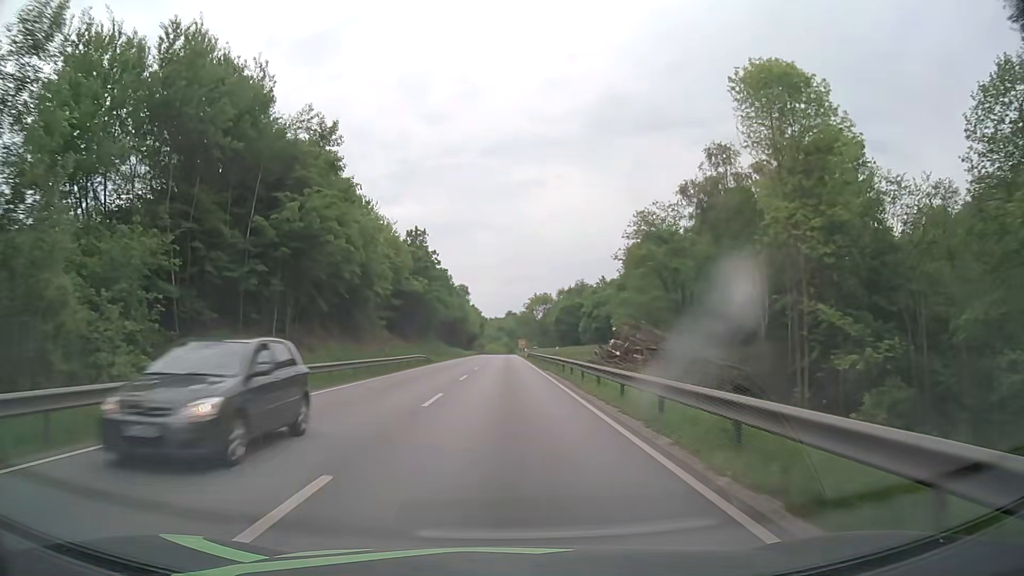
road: primary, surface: asphalt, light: Day
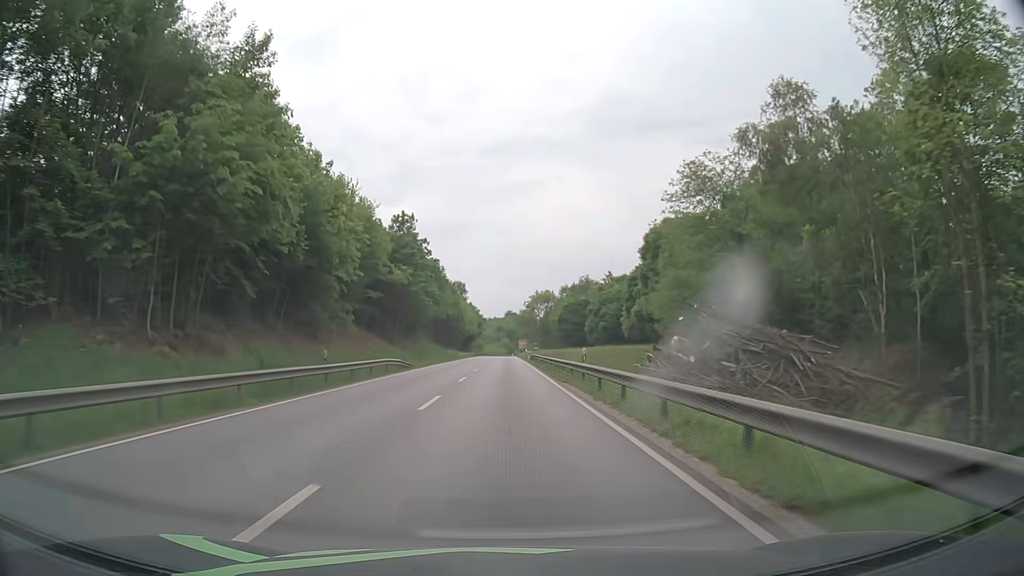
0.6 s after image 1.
(0.0, +12.5) m; 0°
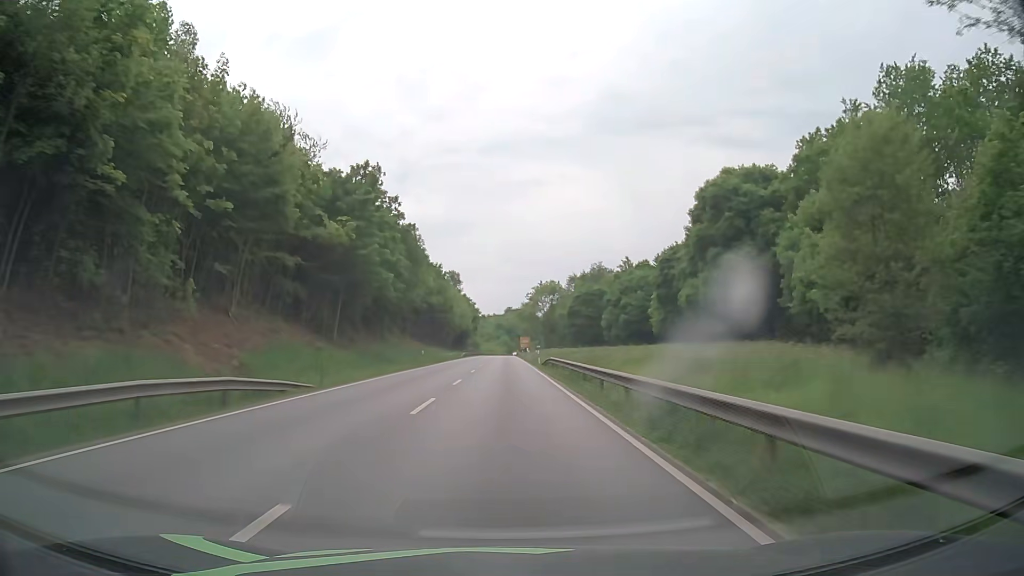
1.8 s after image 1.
(+0.1, +24.9) m; 0°
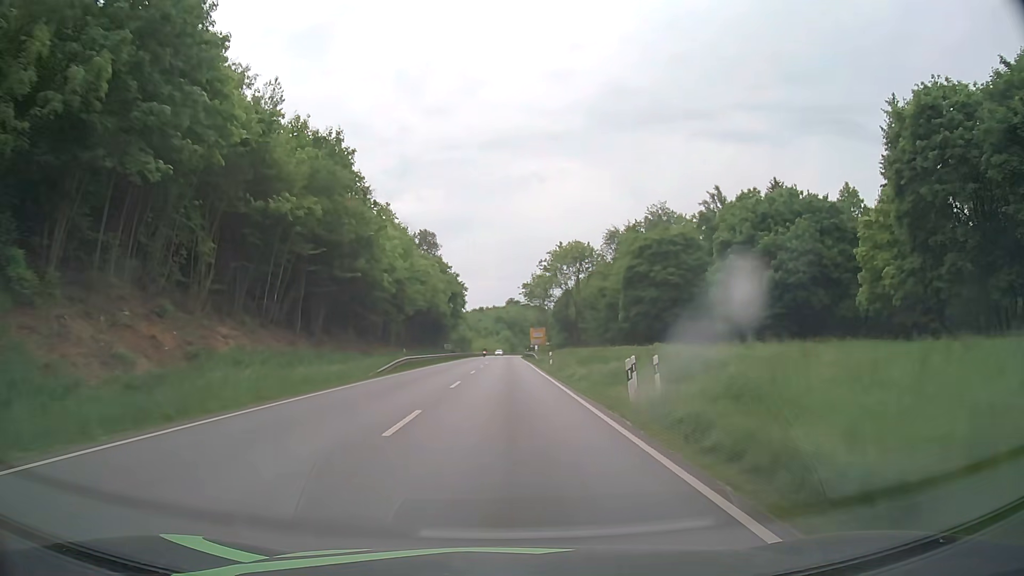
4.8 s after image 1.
(-0.1, +62.3) m; 0°
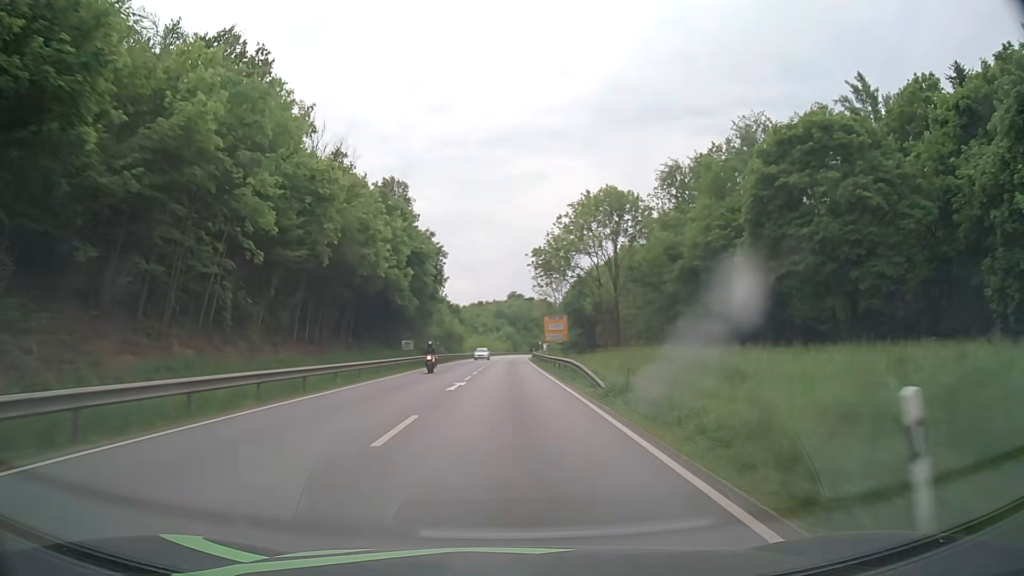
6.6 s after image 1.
(0.0, +37.5) m; 0°
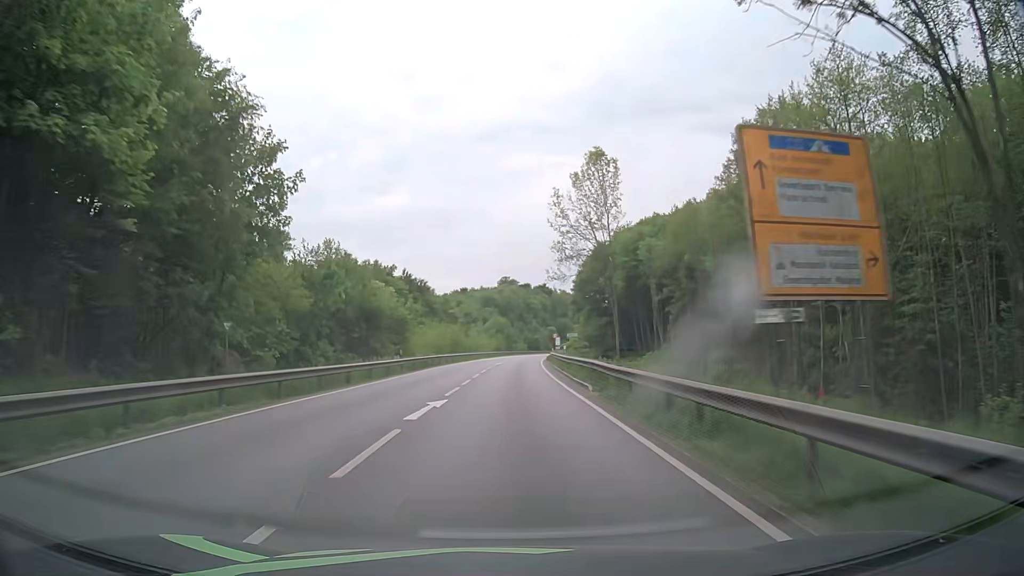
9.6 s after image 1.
(+0.1, +62.7) m; +1°
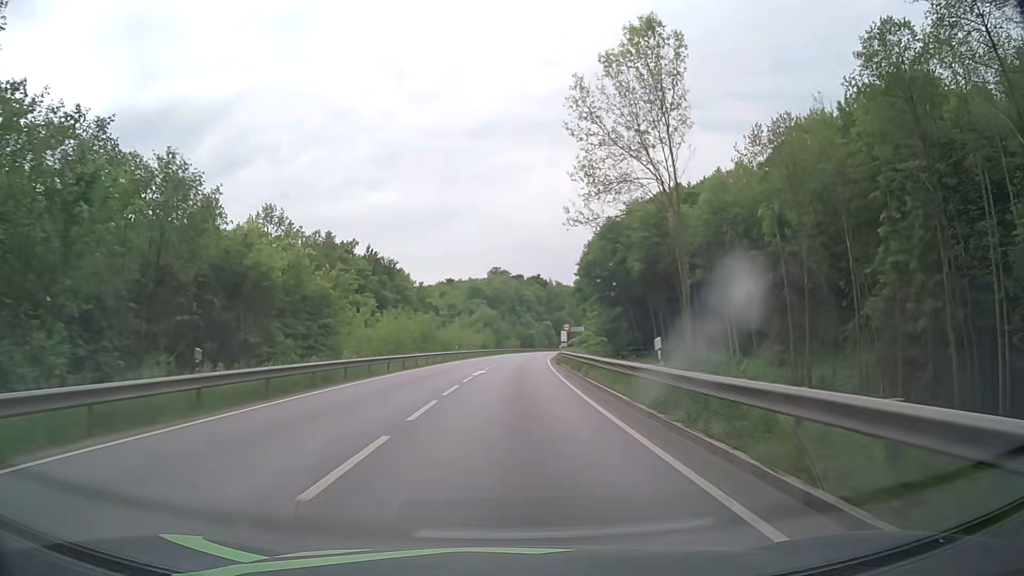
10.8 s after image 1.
(+0.1, +25.1) m; +1°
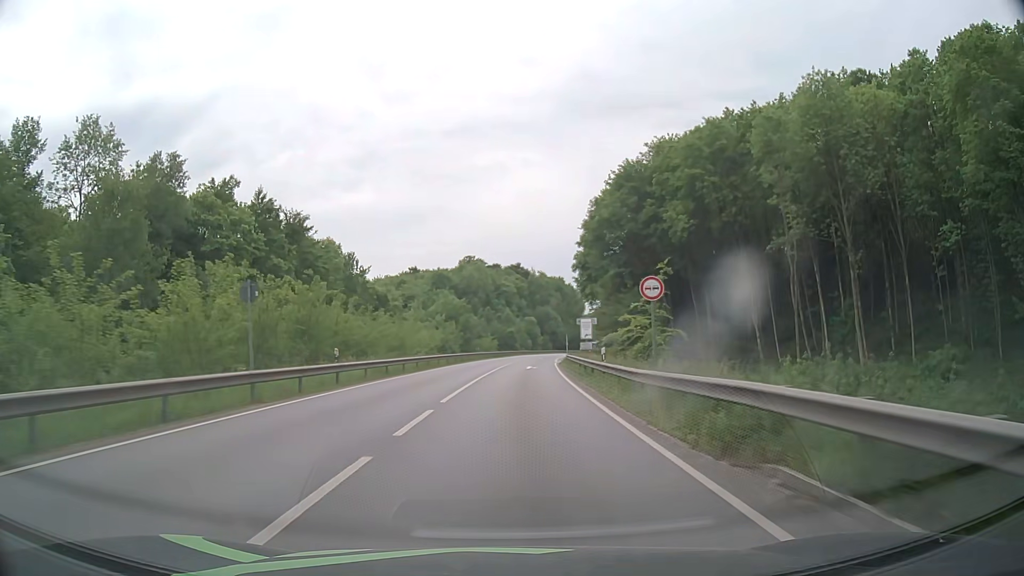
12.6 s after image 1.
(+0.6, +37.6) m; +2°
(0, +10) (0, +20) (+1, +30) (+1, +40) (+2, +50) (+3, +60) (+4, +70) (+6, +80) (+8, +90) (+9, +99) m
